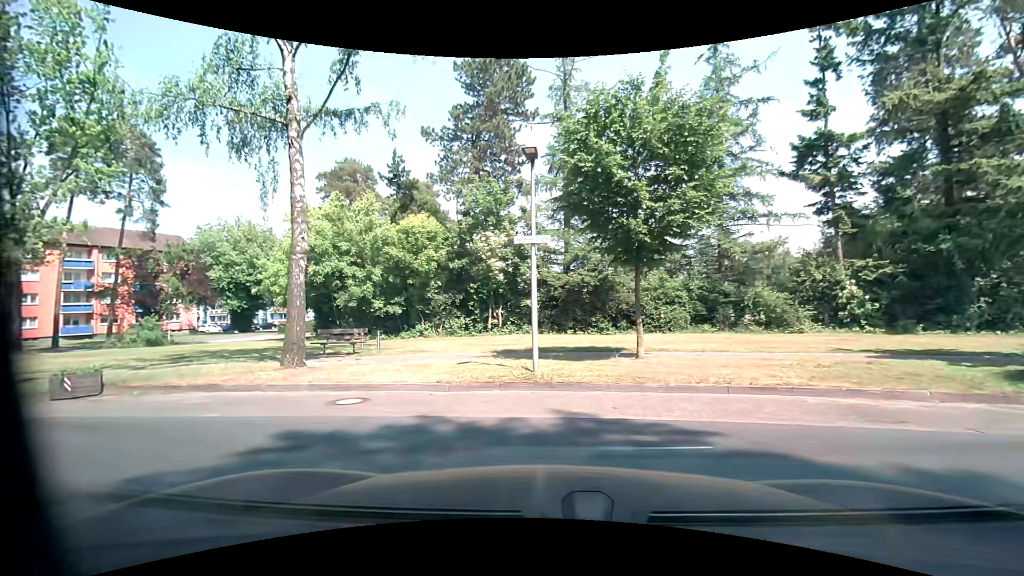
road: residential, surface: asphalt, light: Day
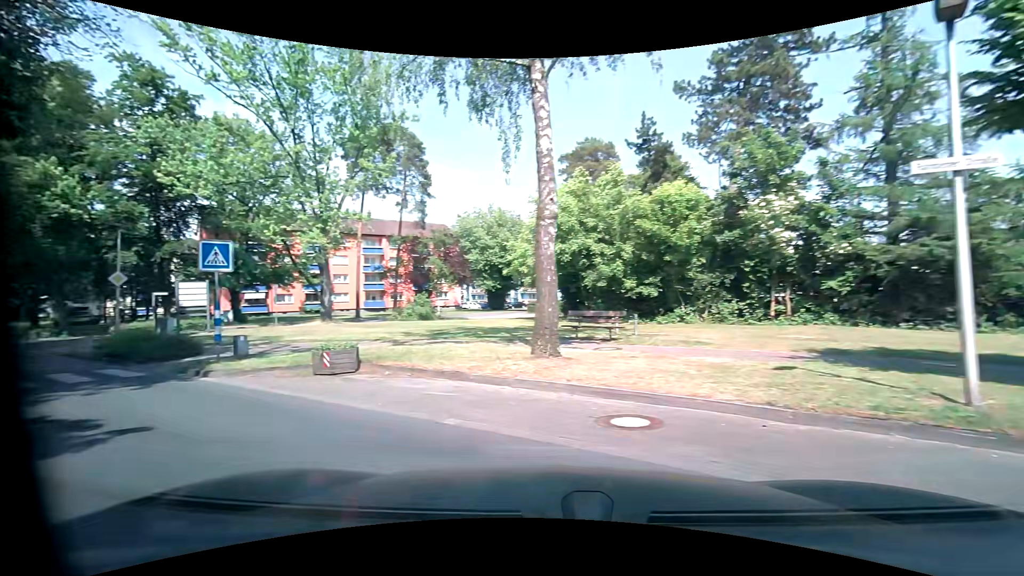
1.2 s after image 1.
(-0.8, +3.5) m; -26°
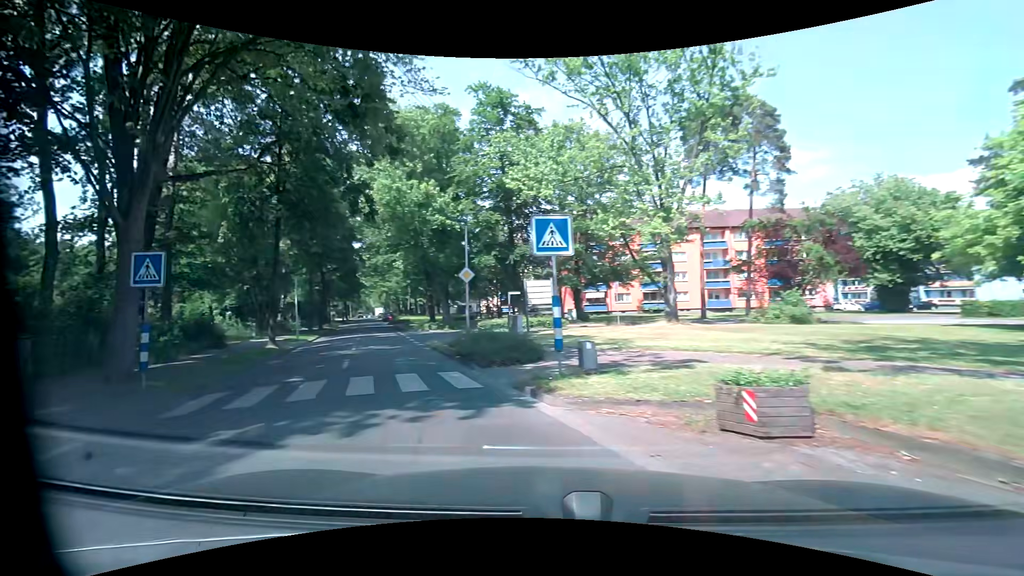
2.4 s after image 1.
(-2.0, +5.1) m; -38°
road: unclassified
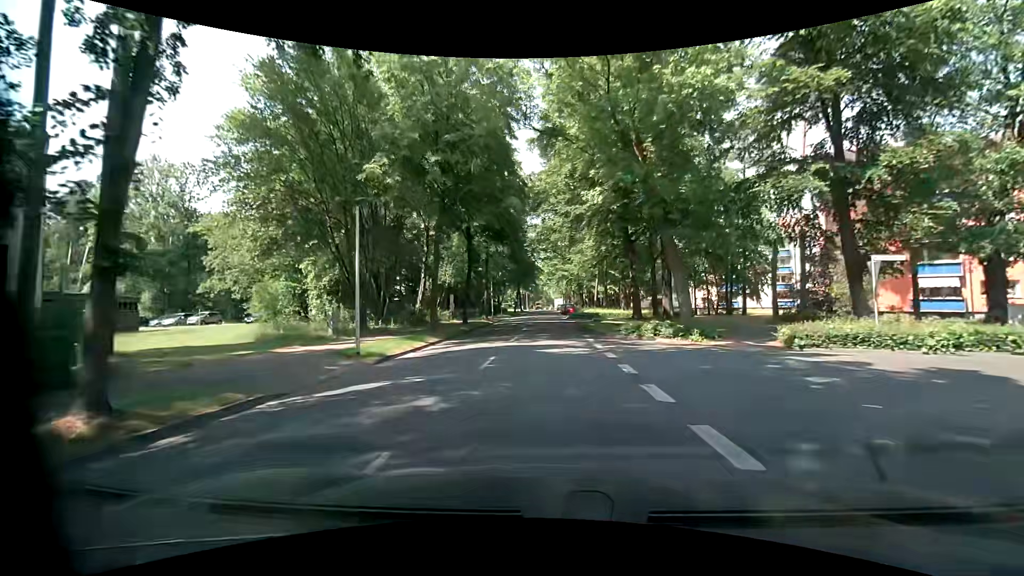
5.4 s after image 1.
(-6.6, +22.1) m; -20°
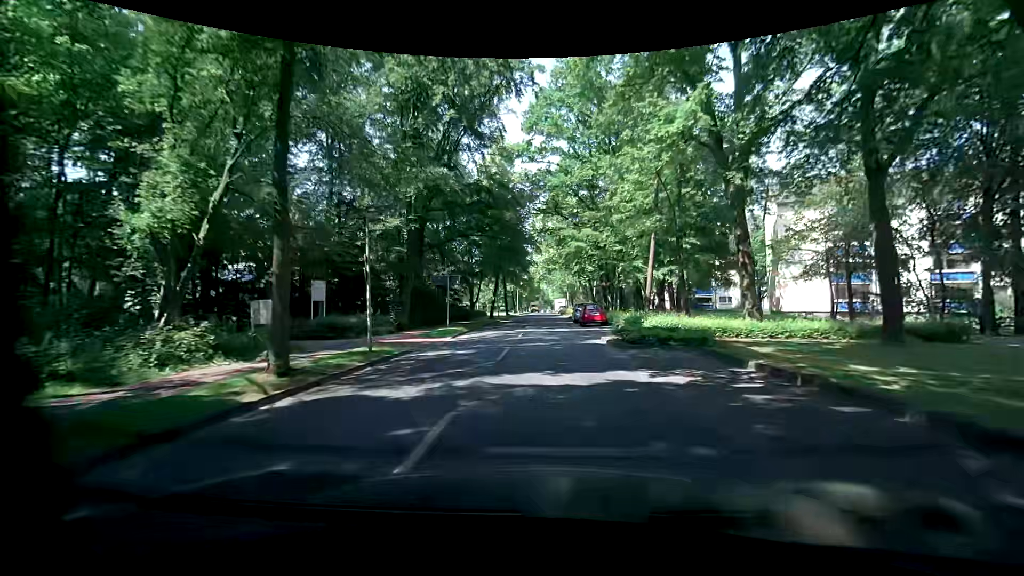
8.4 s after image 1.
(-0.7, +35.0) m; -2°
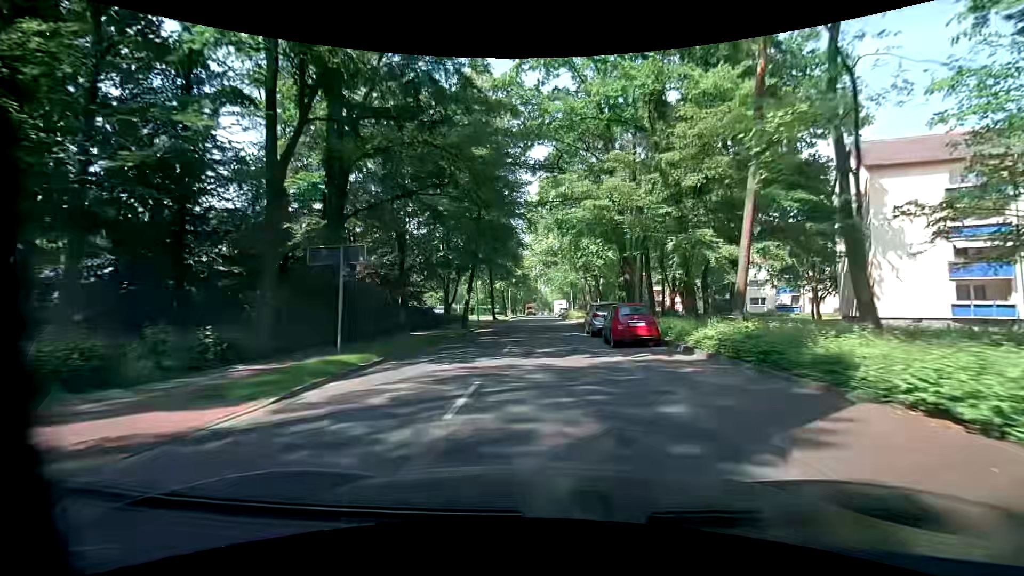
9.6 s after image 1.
(+0.2, +15.3) m; +1°
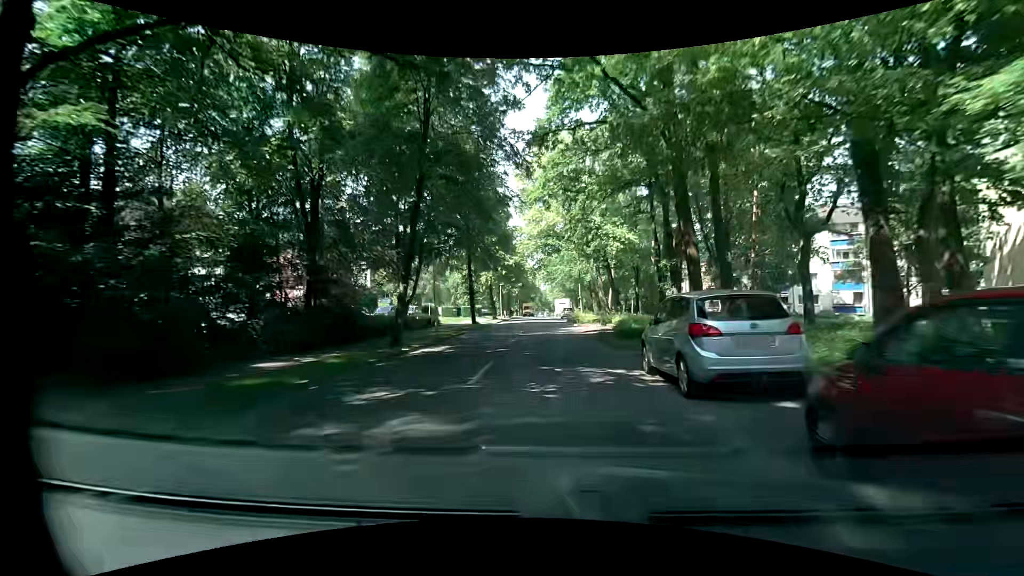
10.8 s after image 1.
(+0.1, +15.4) m; 0°
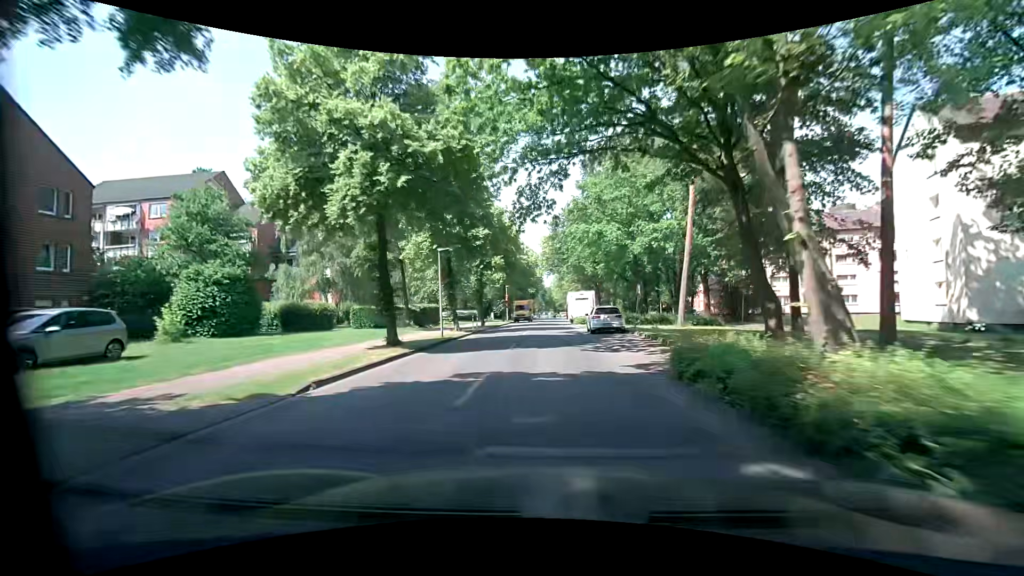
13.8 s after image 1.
(-0.5, +38.0) m; -2°
(0, +10) (0, +20) (0, +30) (+1, +40) (+1, +50) (+1, +60) (+2, +70) (+2, +80) (+3, +90) (+3, +100) m
